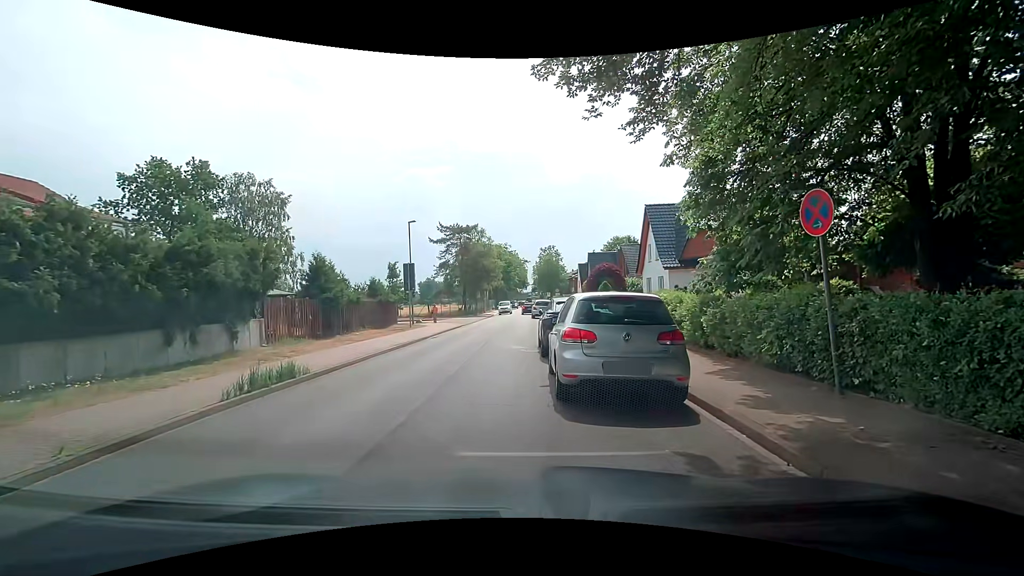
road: unclassified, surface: asphalt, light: Day
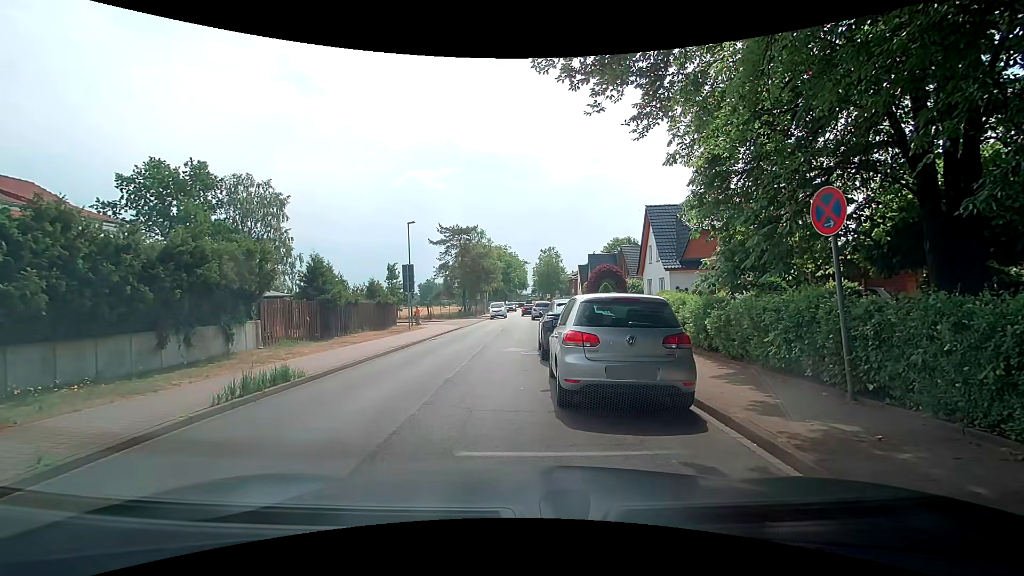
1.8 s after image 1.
(0.0, +0.3) m; 0°
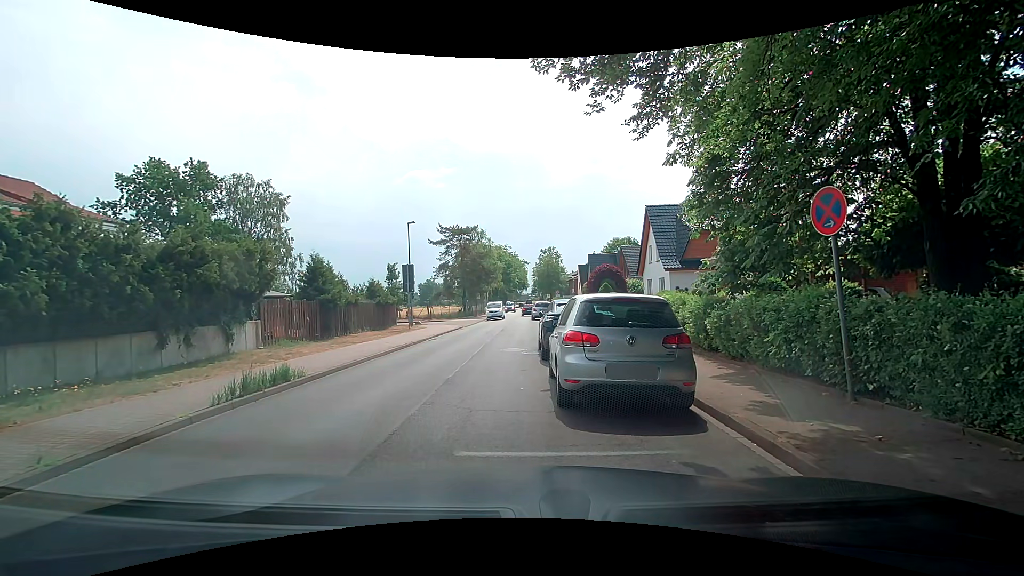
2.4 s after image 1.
(0.0, 0.0) m; 0°
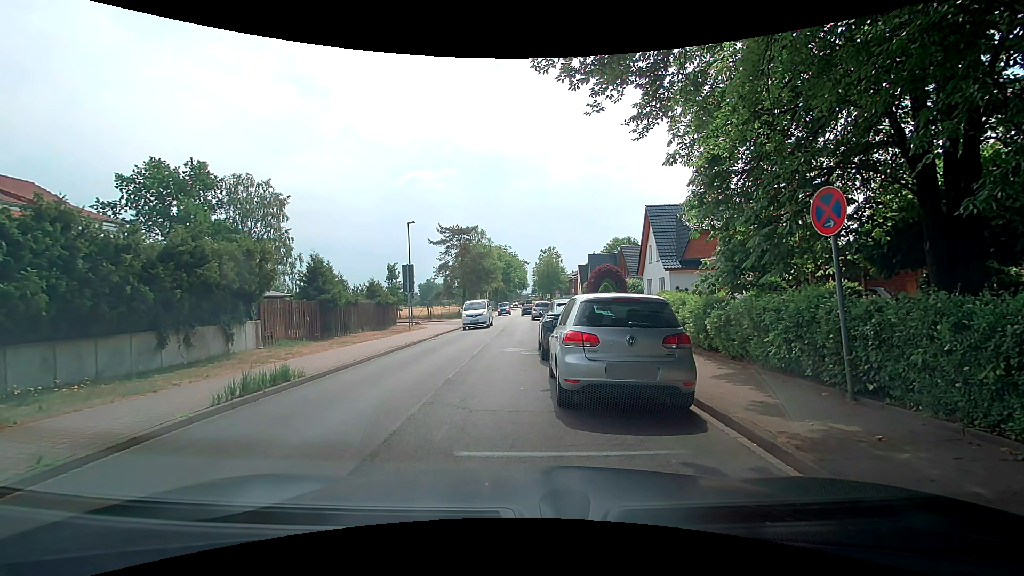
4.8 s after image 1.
(0.0, 0.0) m; 0°
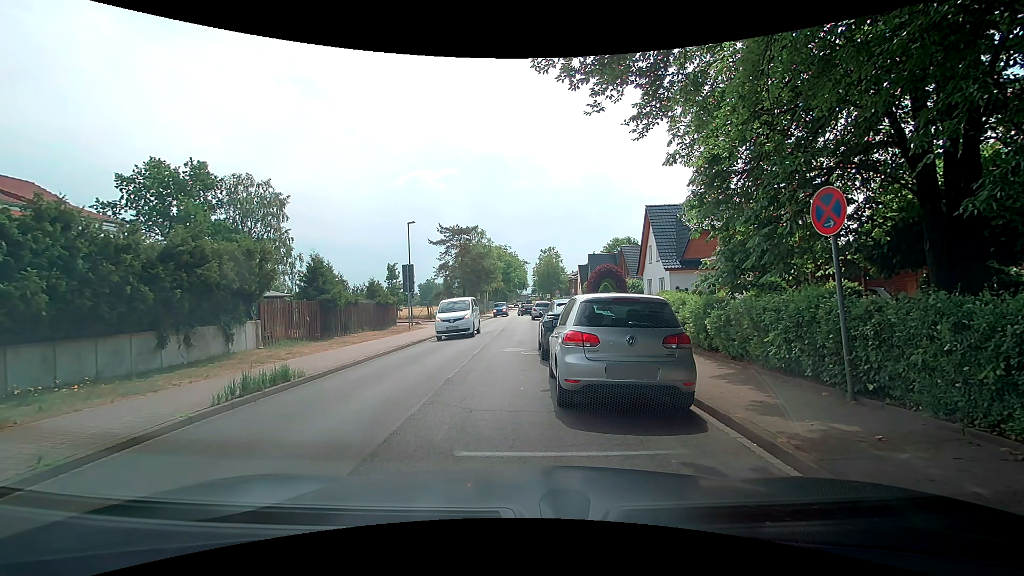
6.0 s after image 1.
(0.0, 0.0) m; 0°
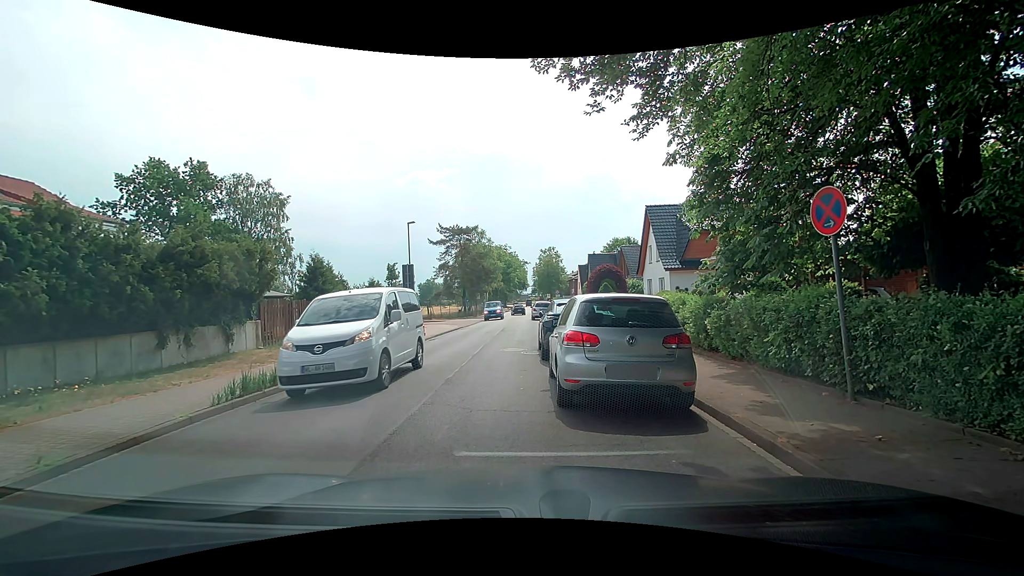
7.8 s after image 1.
(0.0, 0.0) m; 0°
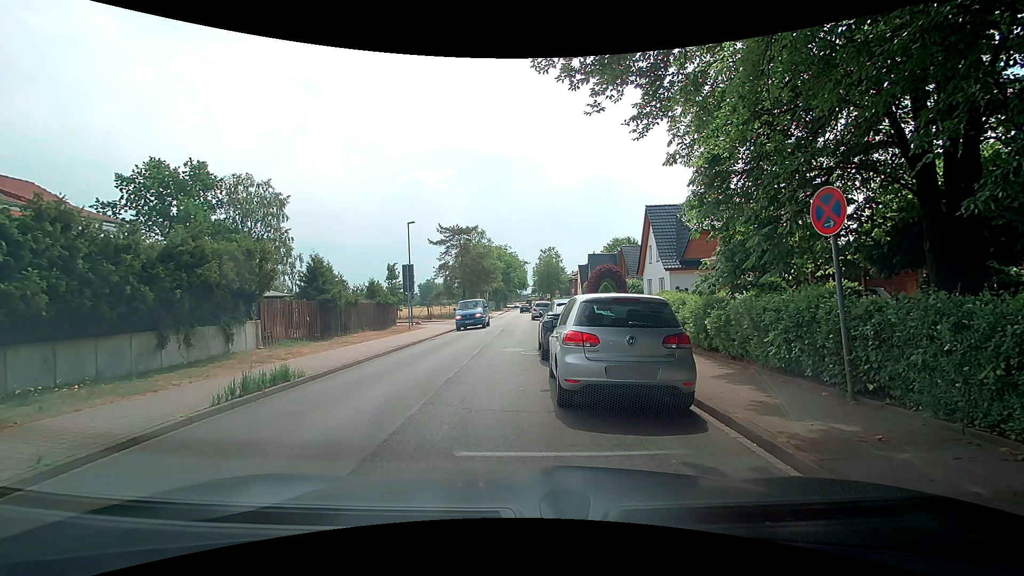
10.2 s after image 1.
(0.0, 0.0) m; 0°
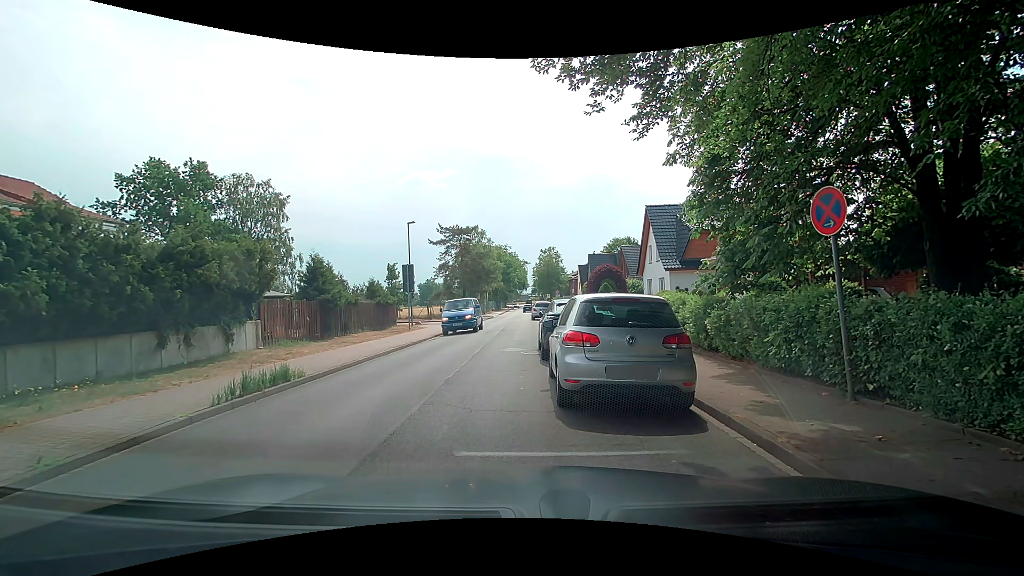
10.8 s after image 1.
(0.0, 0.0) m; 0°
